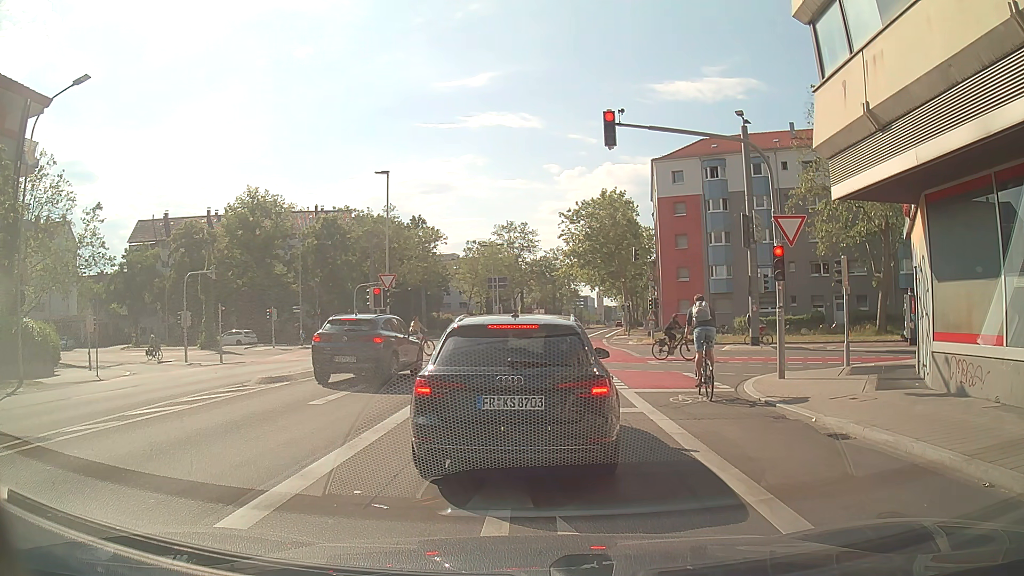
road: secondary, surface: asphalt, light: Day
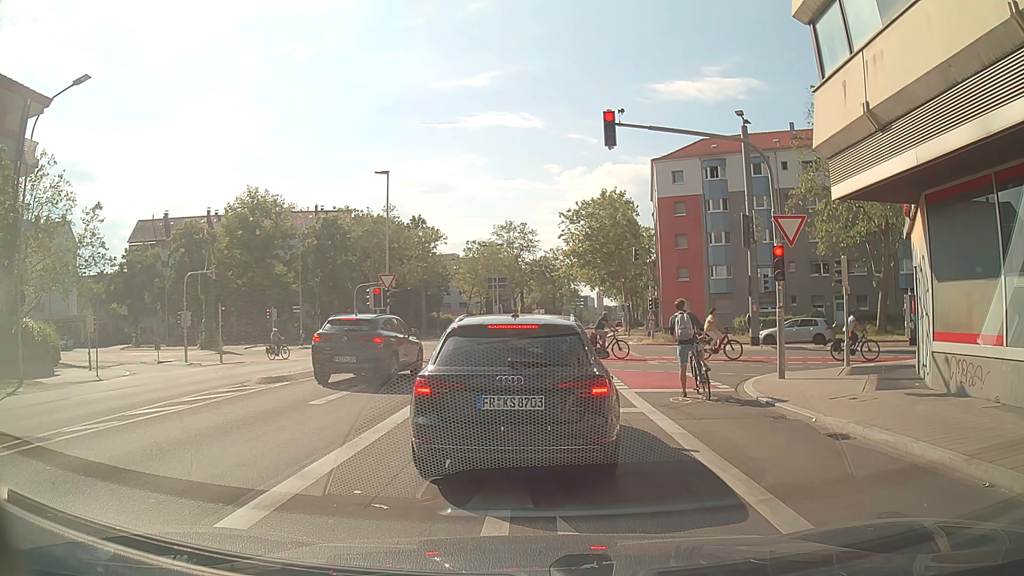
(0.0, 0.0) m; 0°
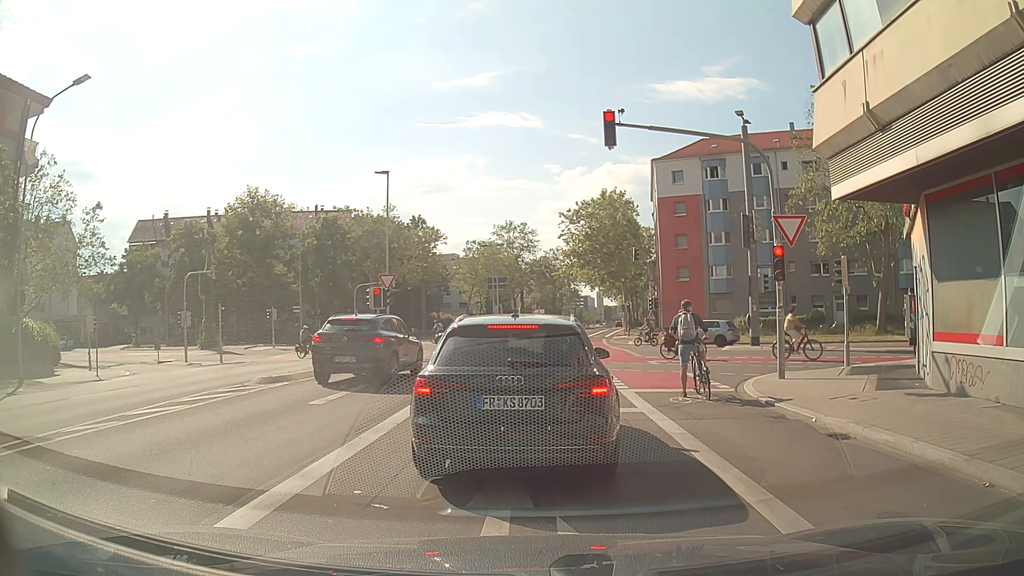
(0.0, 0.0) m; 0°
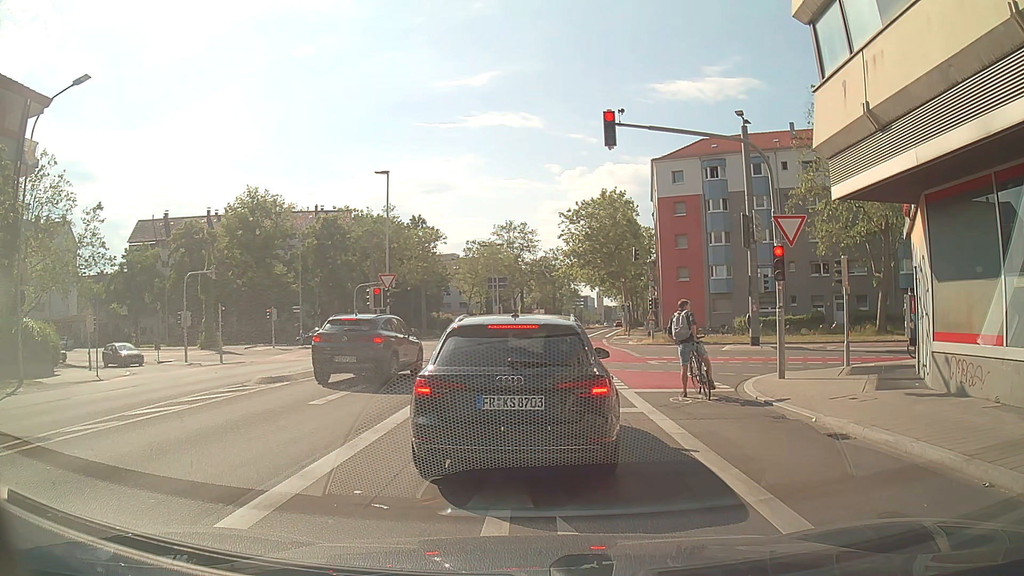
(0.0, 0.0) m; 0°
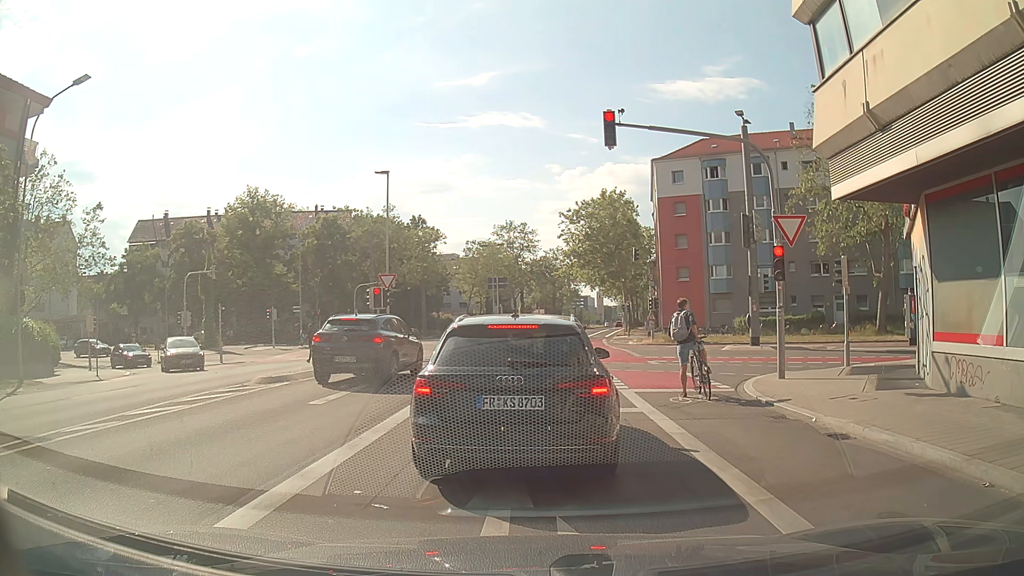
(0.0, 0.0) m; 0°
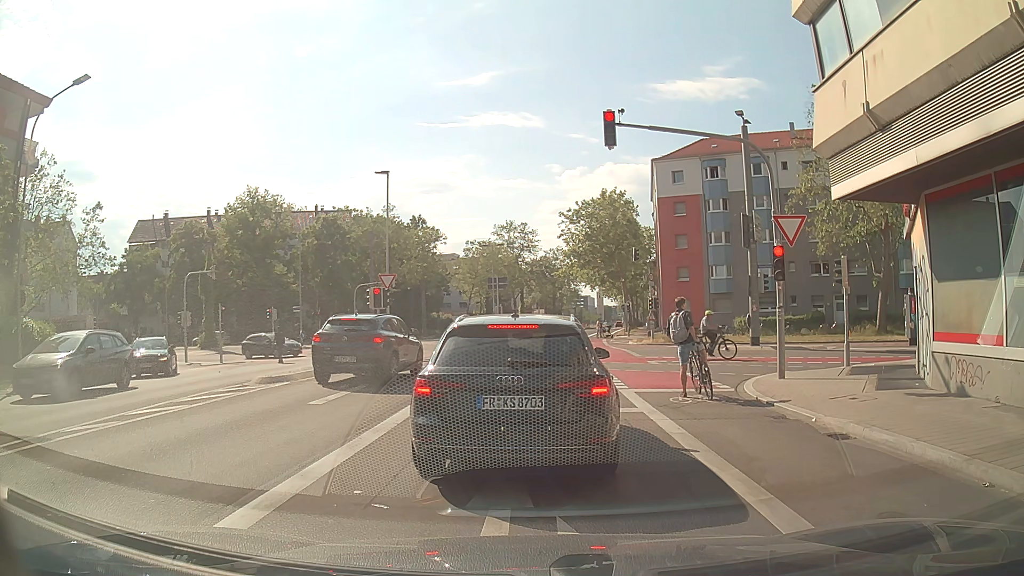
(0.0, 0.0) m; 0°
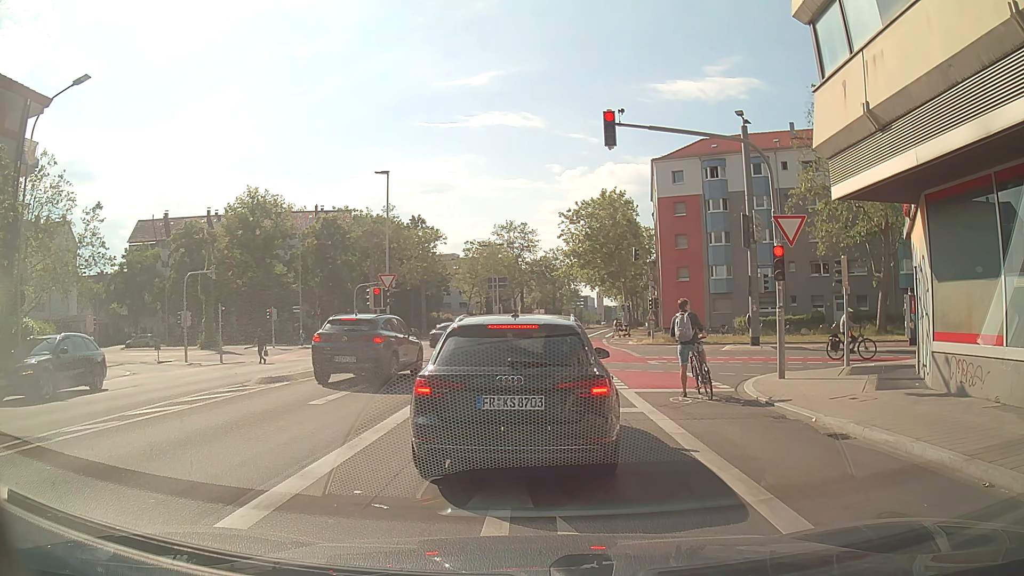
(0.0, 0.0) m; 0°
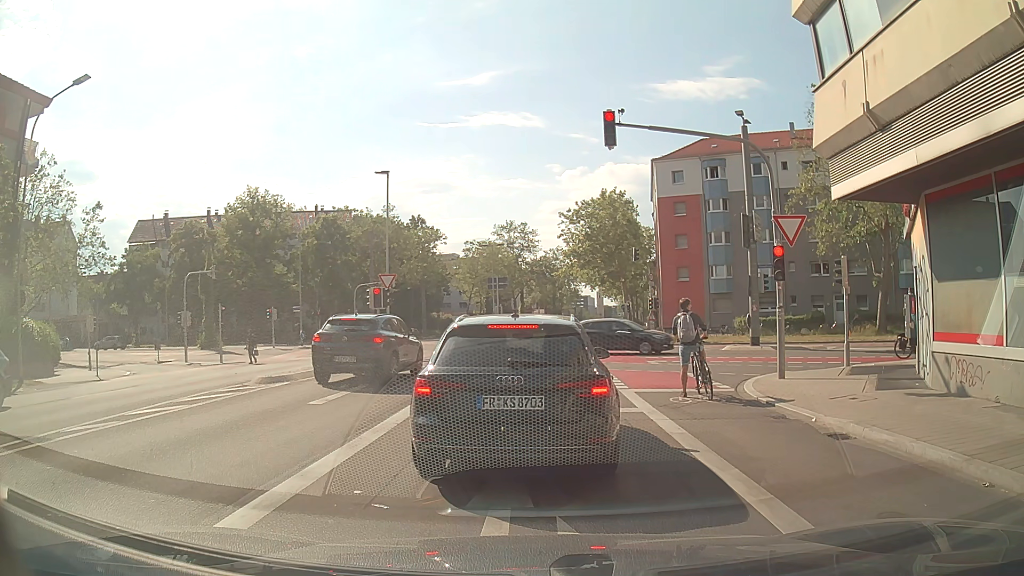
(0.0, 0.0) m; 0°
(+1, +10) (+1, +20) (+2, +30) (+3, +40) (+4, +50) (+6, +60) (+7, +70) (+9, +79) (+12, +89) (+14, +99) m
